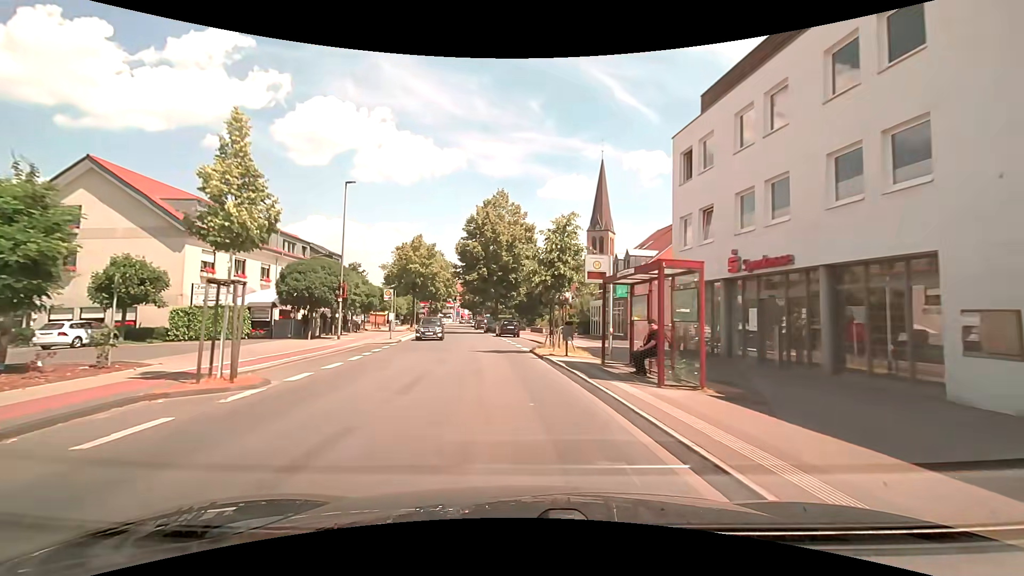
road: secondary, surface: asphalt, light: Day
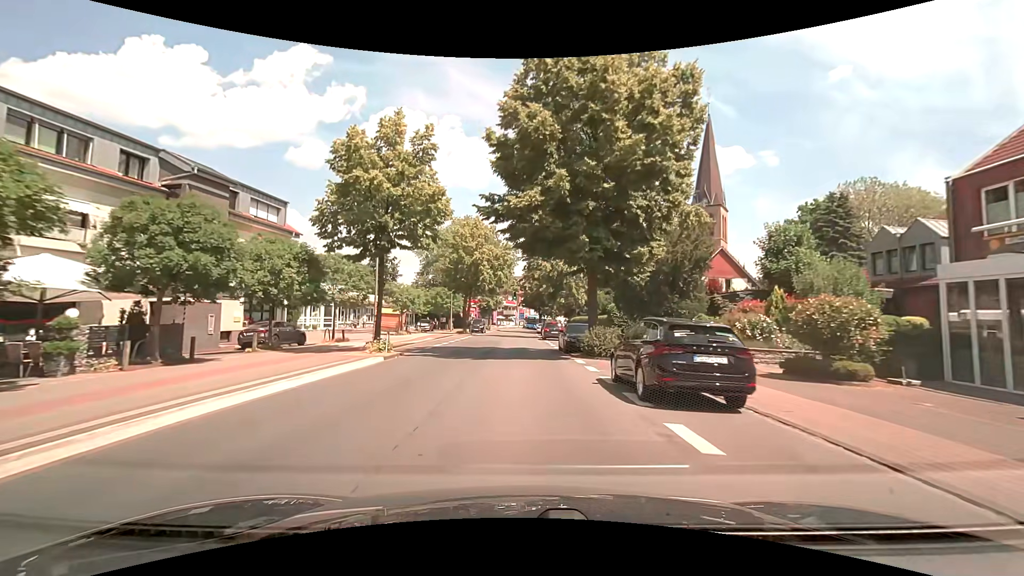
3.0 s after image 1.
(-2.7, +32.7) m; -8°
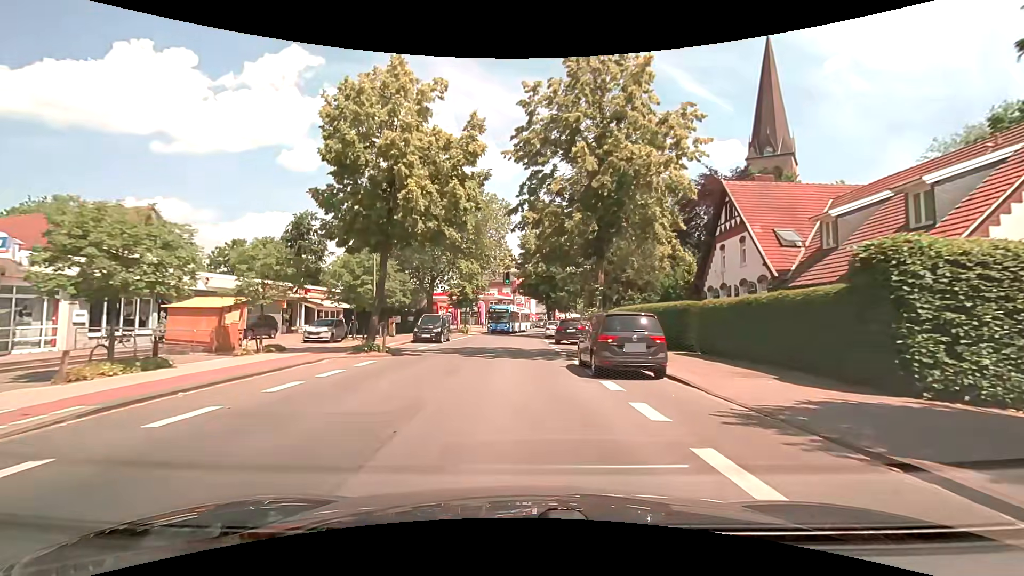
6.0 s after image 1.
(0.0, +31.3) m; 0°
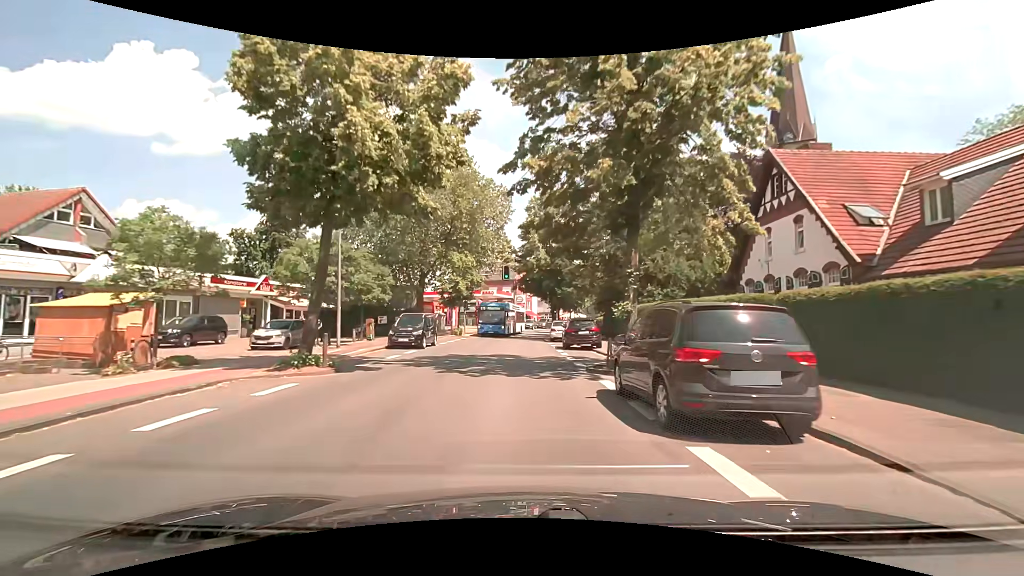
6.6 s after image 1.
(0.0, +6.0) m; 0°
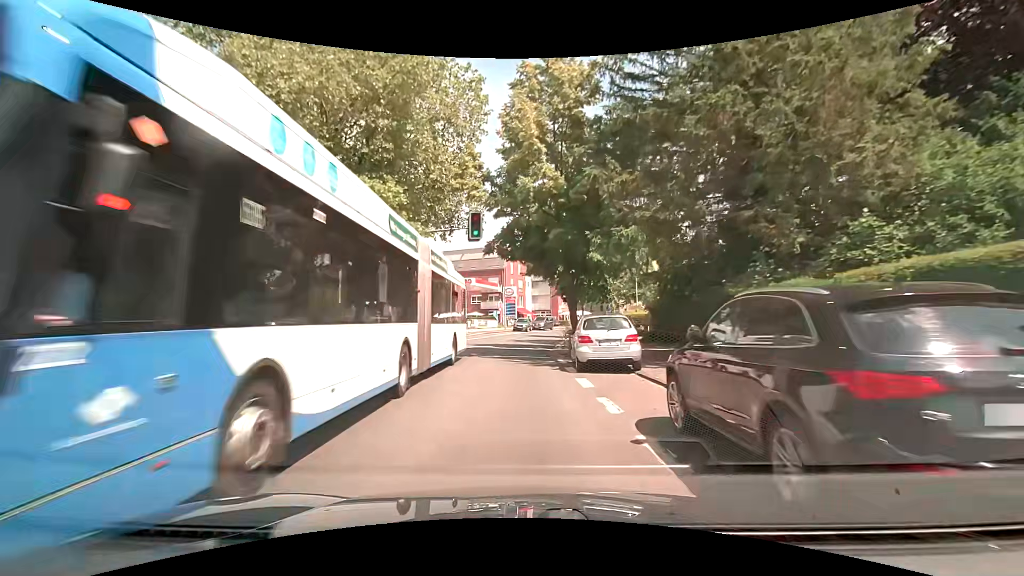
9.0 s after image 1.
(+0.2, +23.2) m; 0°
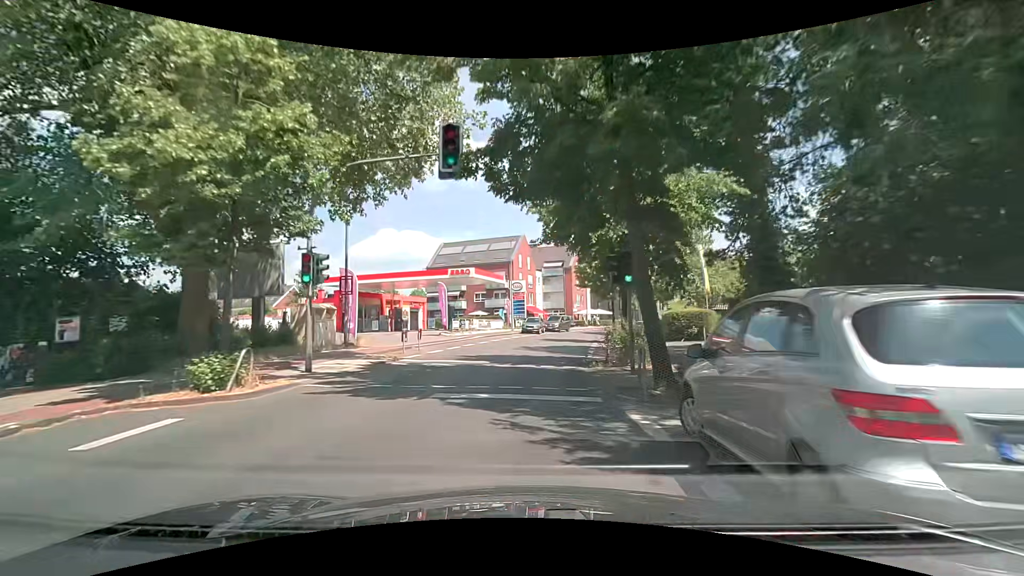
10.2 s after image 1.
(-0.1, +11.0) m; -1°
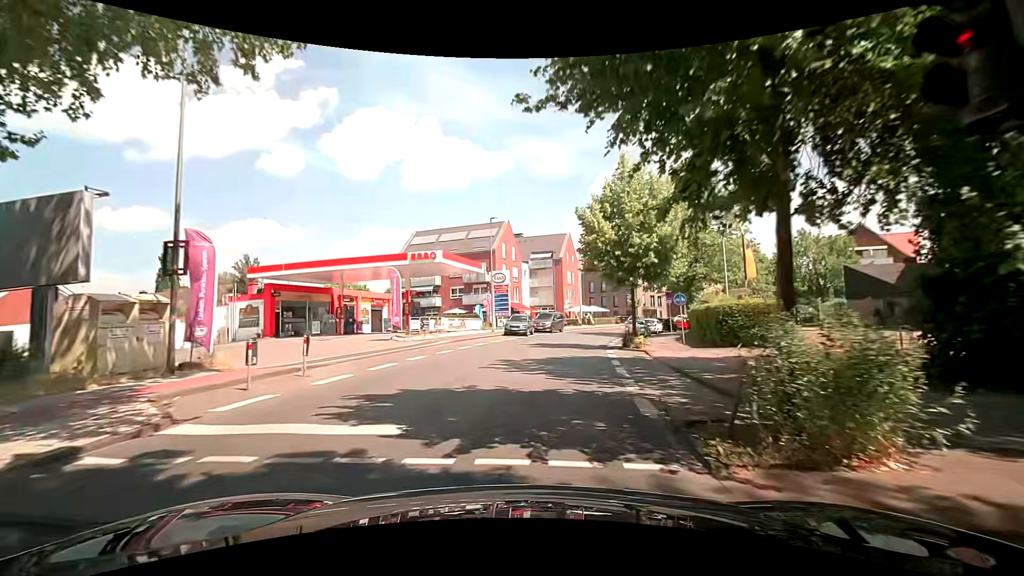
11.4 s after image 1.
(0.0, +10.9) m; +1°
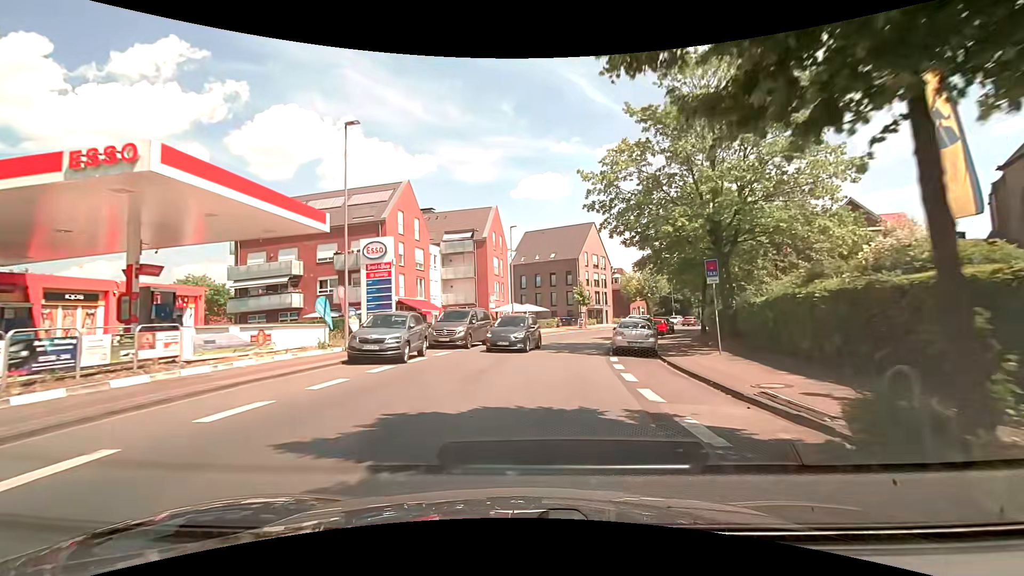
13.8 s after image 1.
(+1.2, +21.7) m; +8°
(0, +10) (+2, +20) (+3, +30) (+6, +39) (+9, +49) (+14, +58) (+19, +66) (+24, +75) (+29, +83) (+35, +91) m
